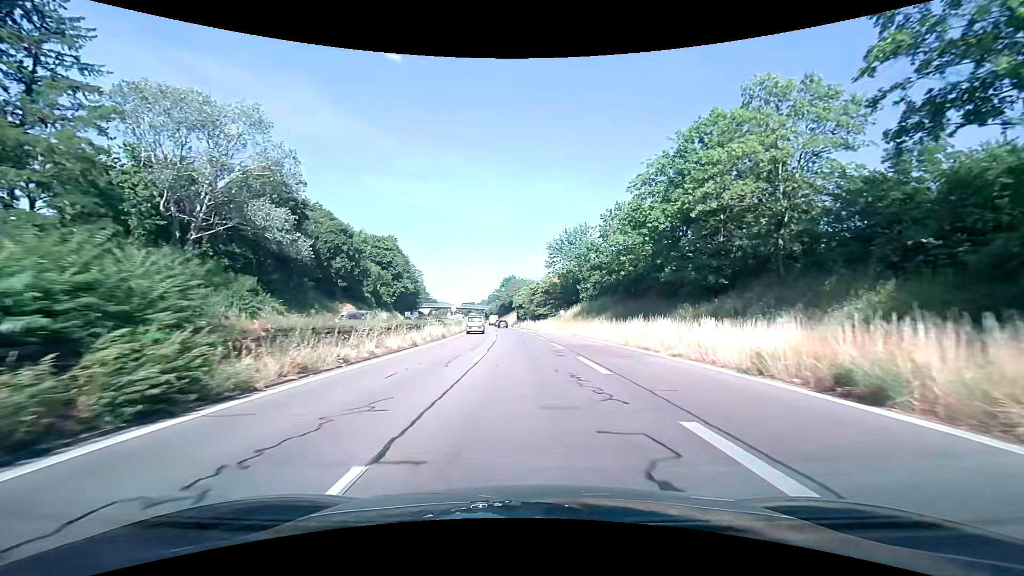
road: trunk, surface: asphalt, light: Day
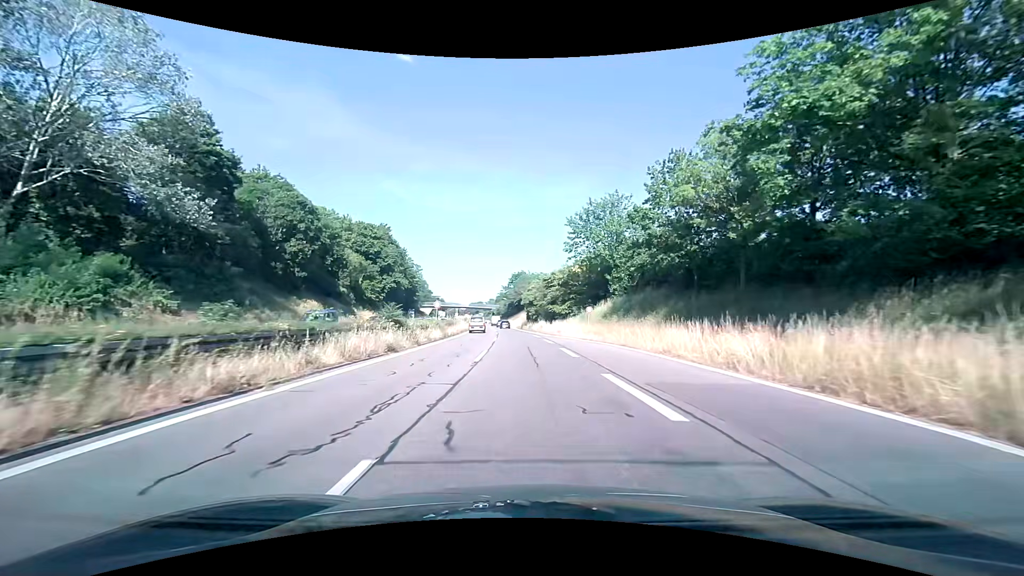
(-0.2, +17.7) m; -1°
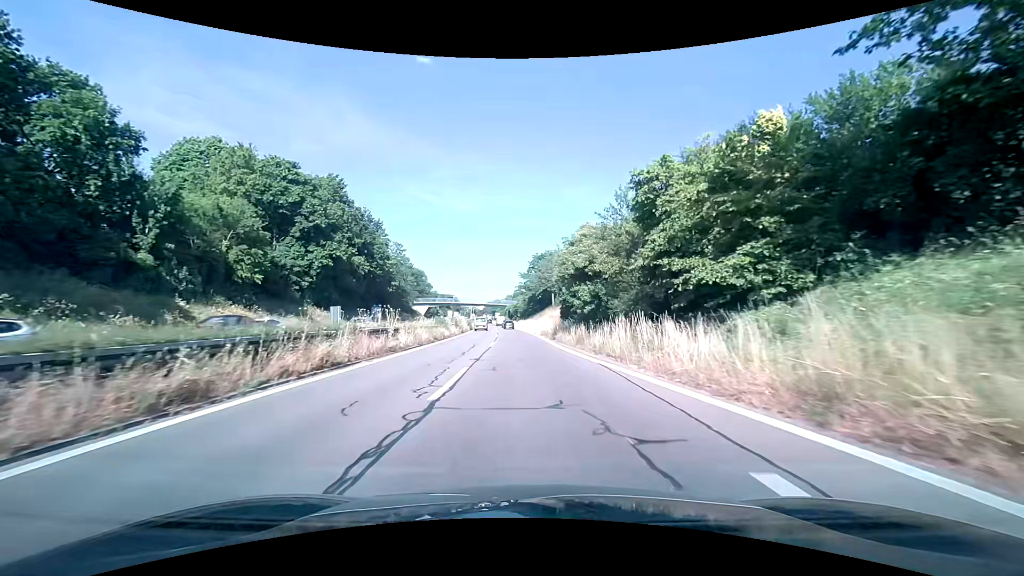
(-1.0, +44.4) m; -2°
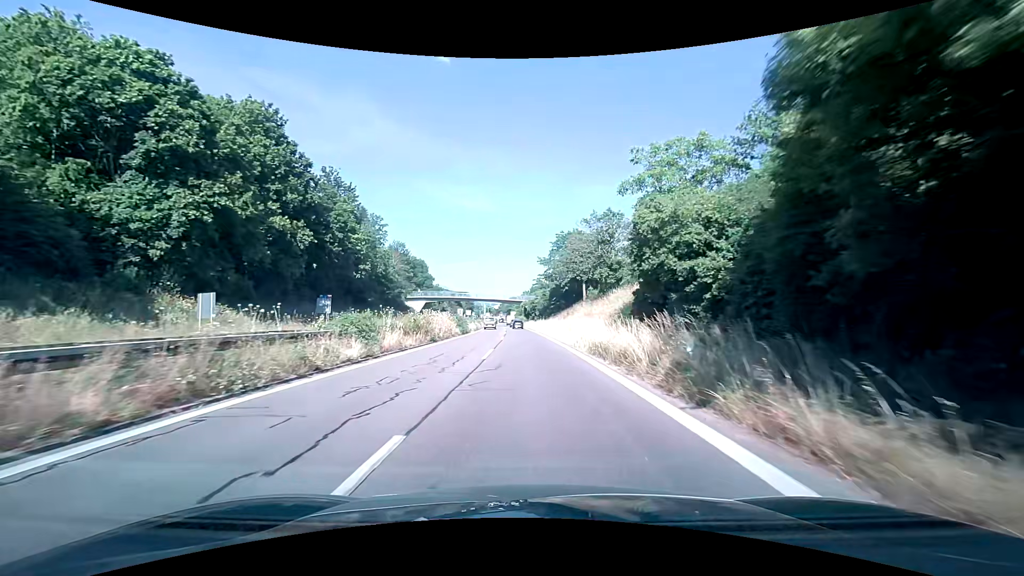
(-0.6, +26.8) m; -2°
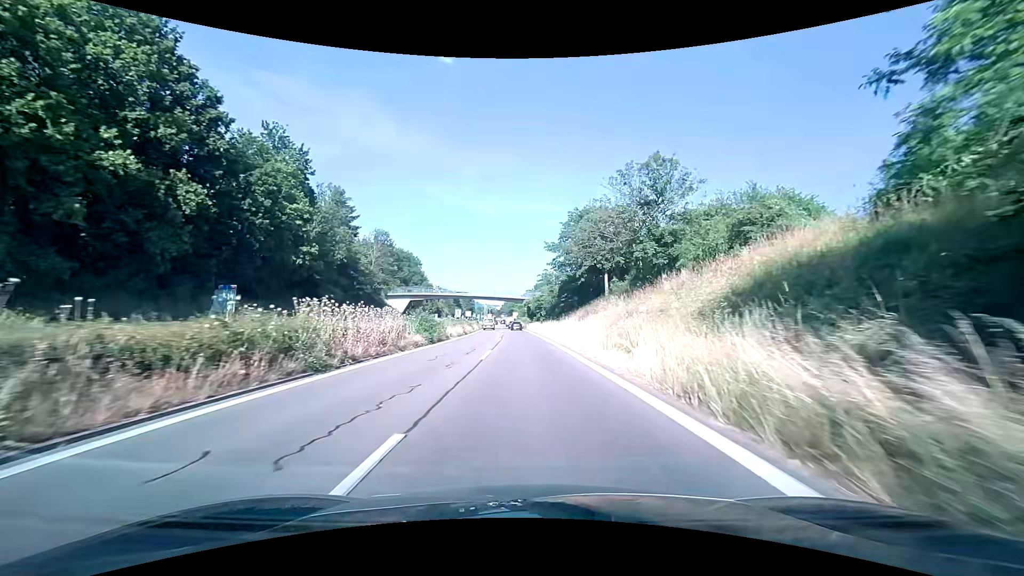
(-0.1, +17.8) m; 0°
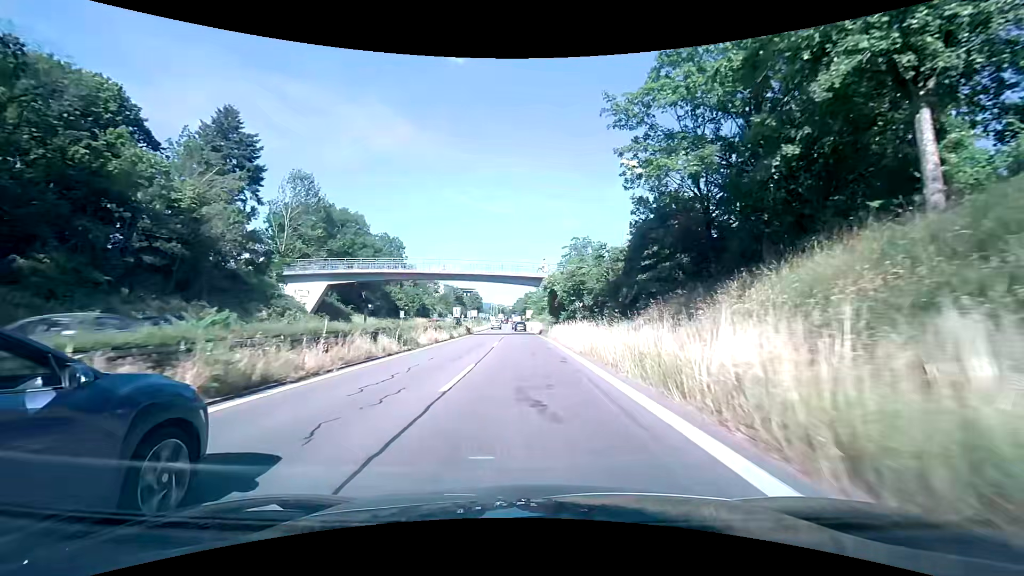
(-0.6, +43.9) m; -2°
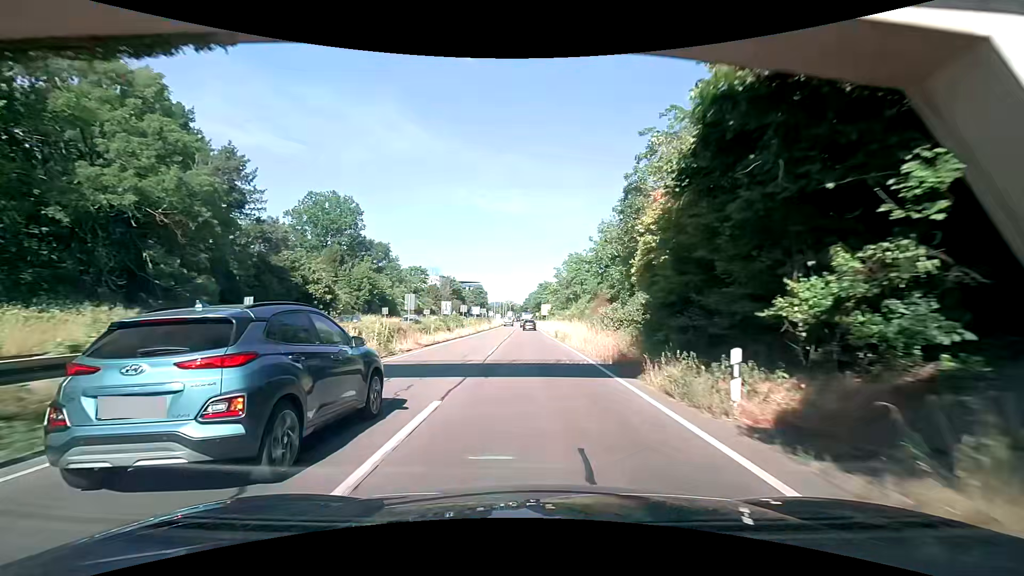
(-0.6, +43.6) m; -1°
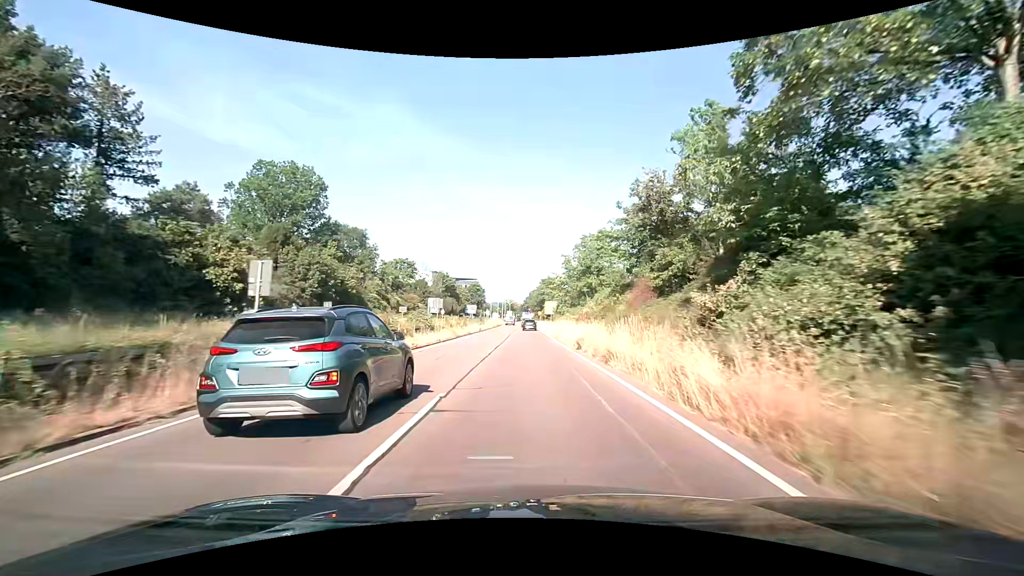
(0.0, +17.0) m; 0°
